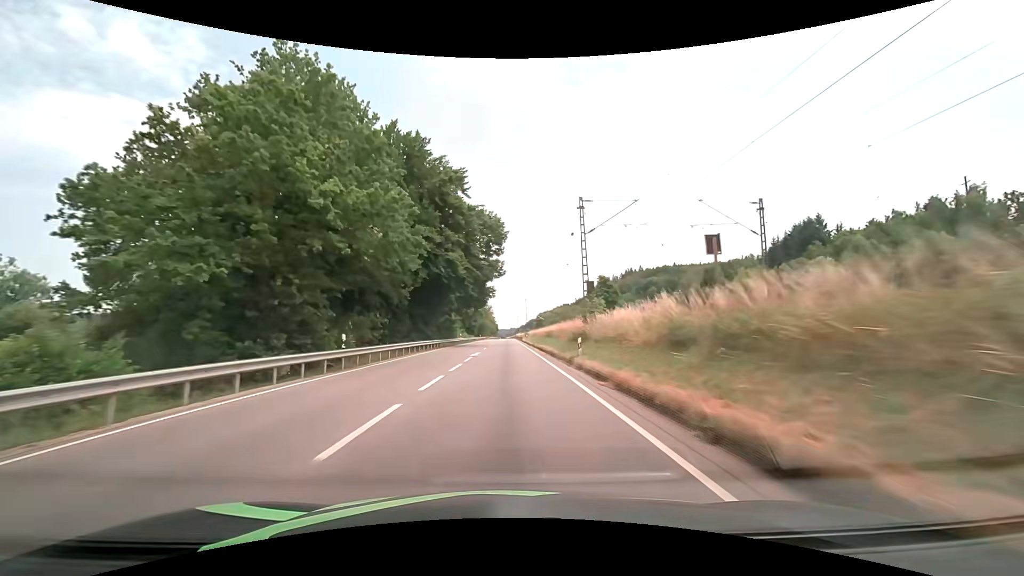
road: primary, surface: asphalt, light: Day
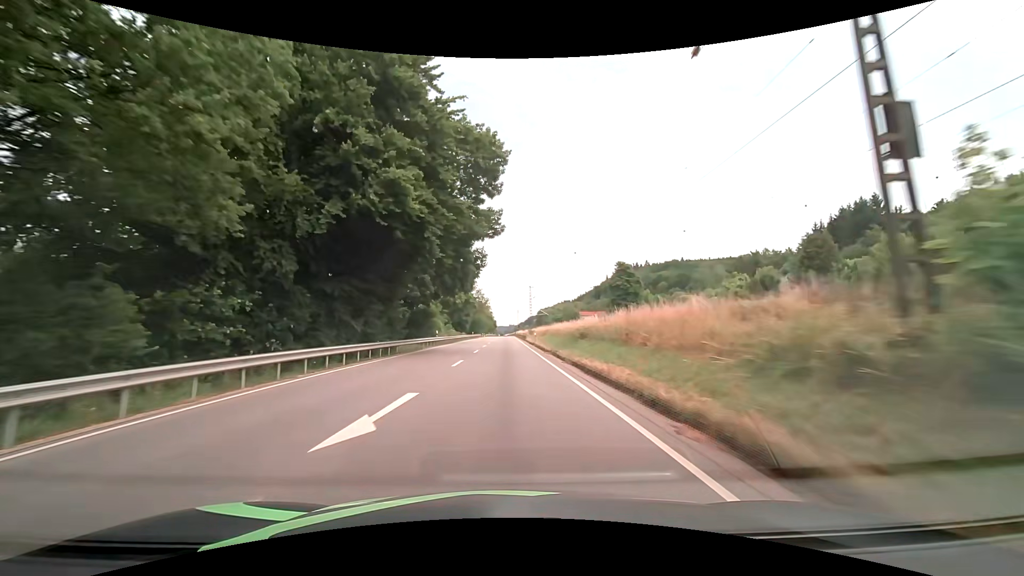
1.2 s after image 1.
(+0.1, +23.9) m; 0°
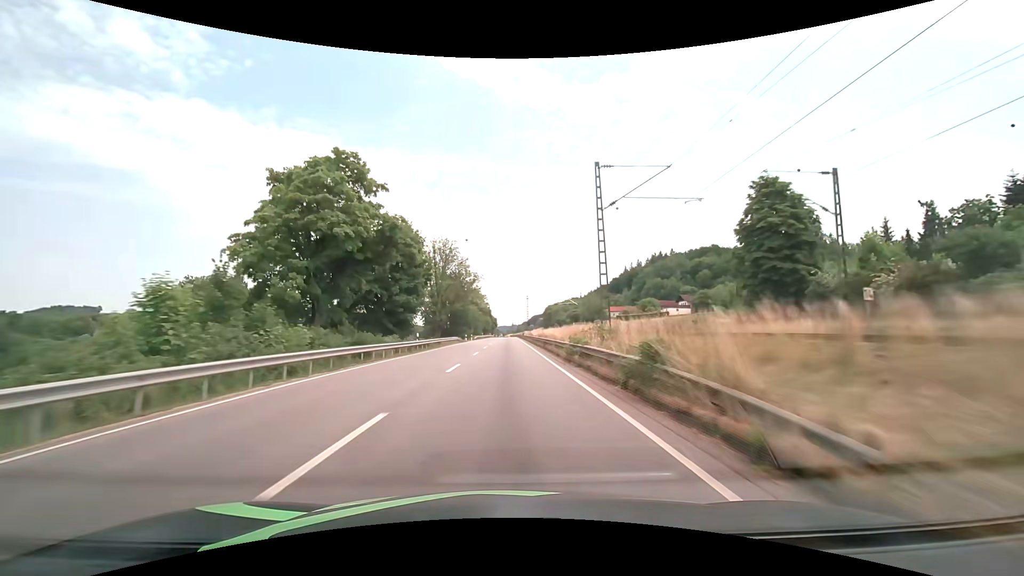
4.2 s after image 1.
(+0.1, +64.3) m; 0°
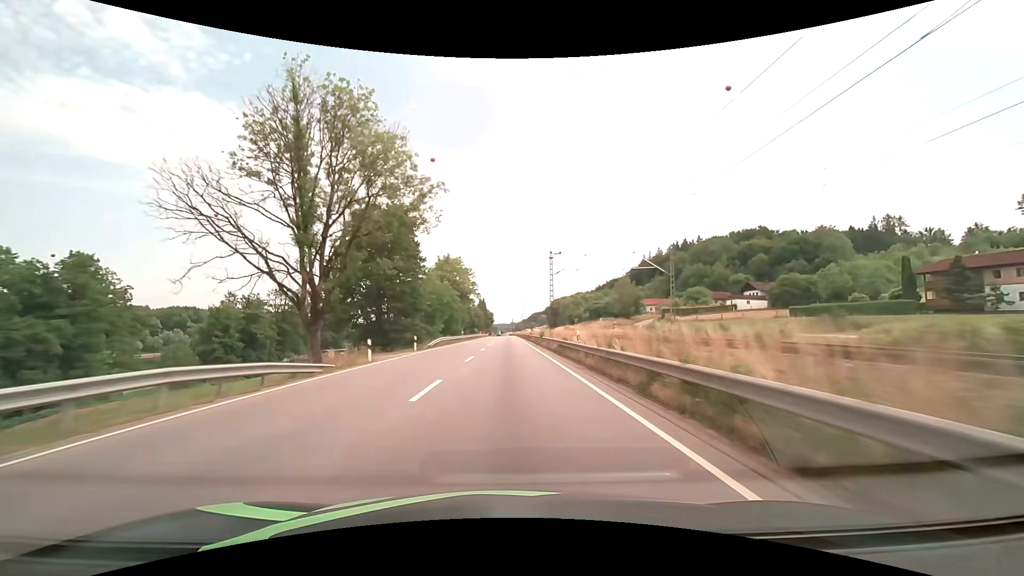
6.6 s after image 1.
(0.0, +56.2) m; 0°
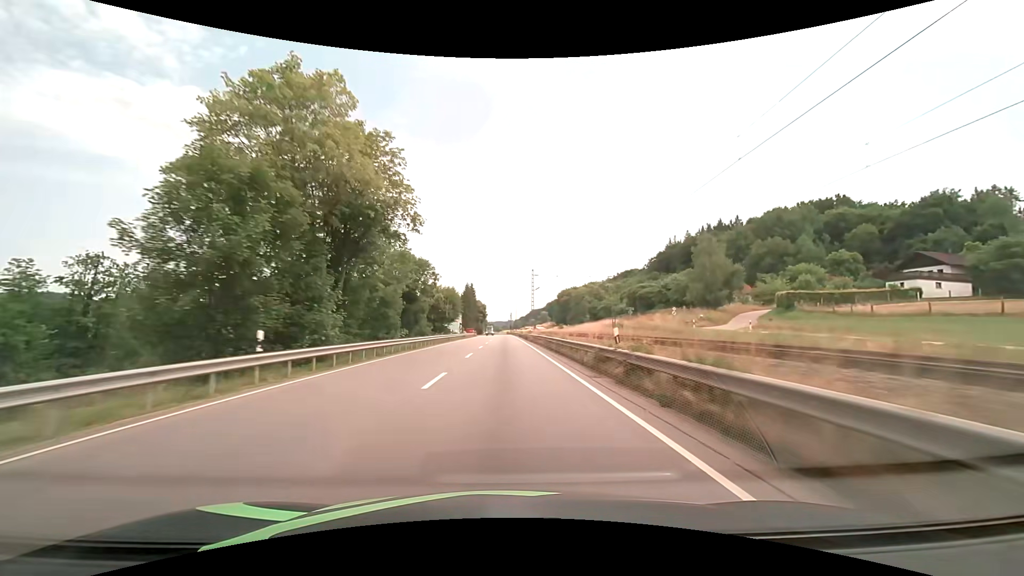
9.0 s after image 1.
(+0.3, +59.6) m; 0°
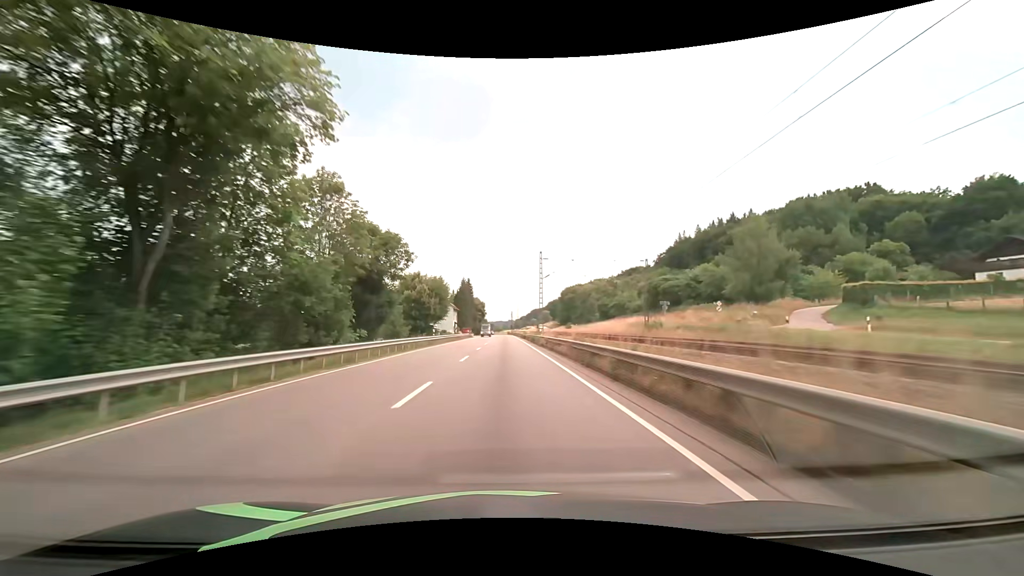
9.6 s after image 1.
(0.0, +15.1) m; 0°
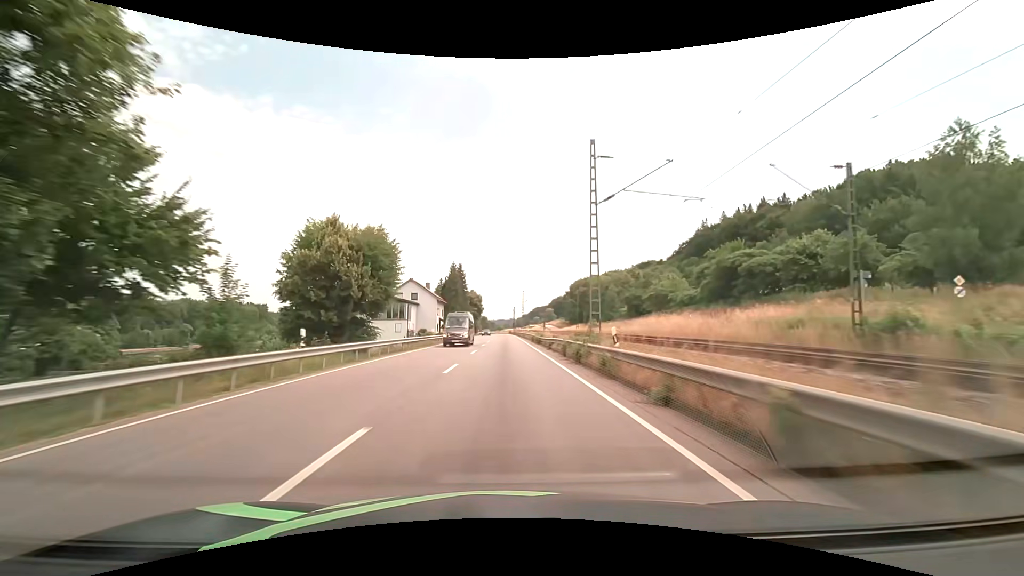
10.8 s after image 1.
(-0.1, +30.2) m; 0°
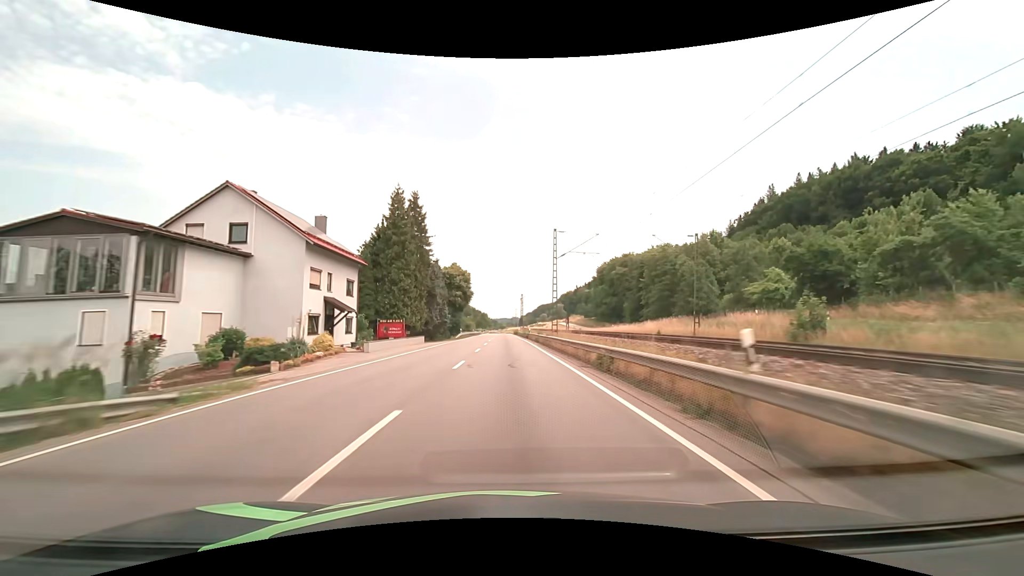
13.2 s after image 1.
(-0.3, +59.9) m; 0°
(0, +10) (0, +20) (0, +30) (0, +40) (0, +50) (0, +60) (0, +70) (0, +80) (0, +90) (-1, +100) m
